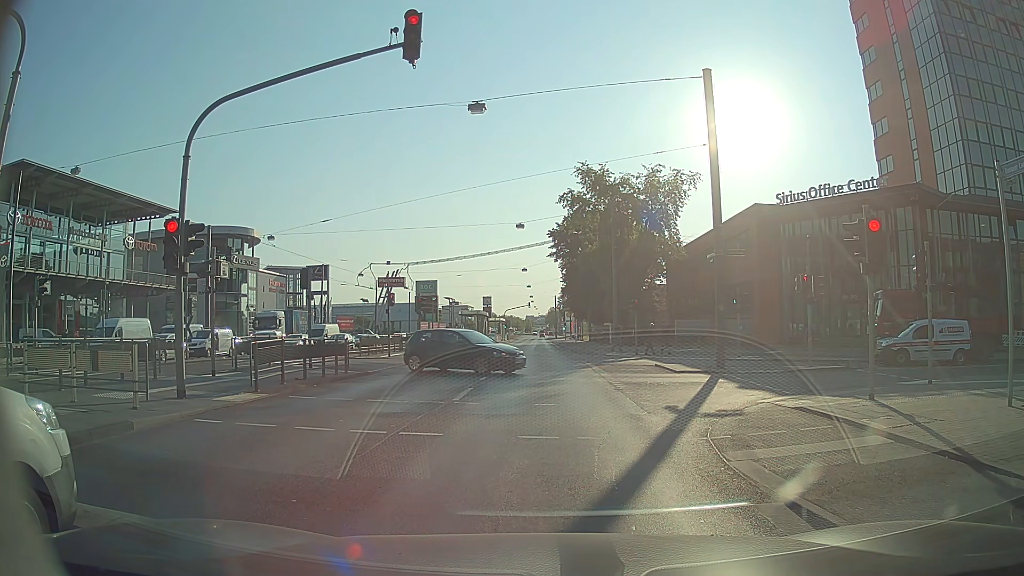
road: primary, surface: asphalt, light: Day
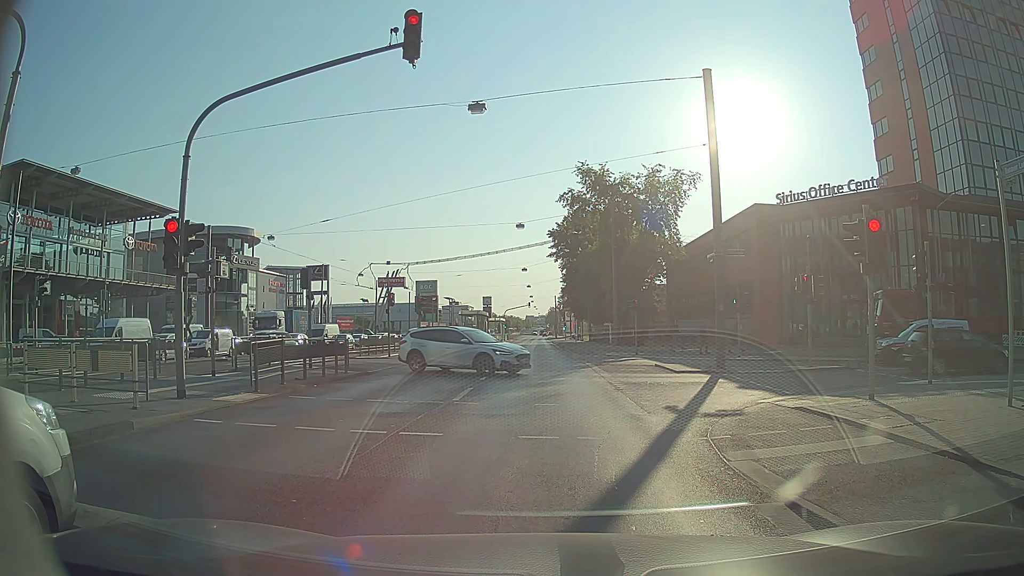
(0.0, 0.0) m; 0°
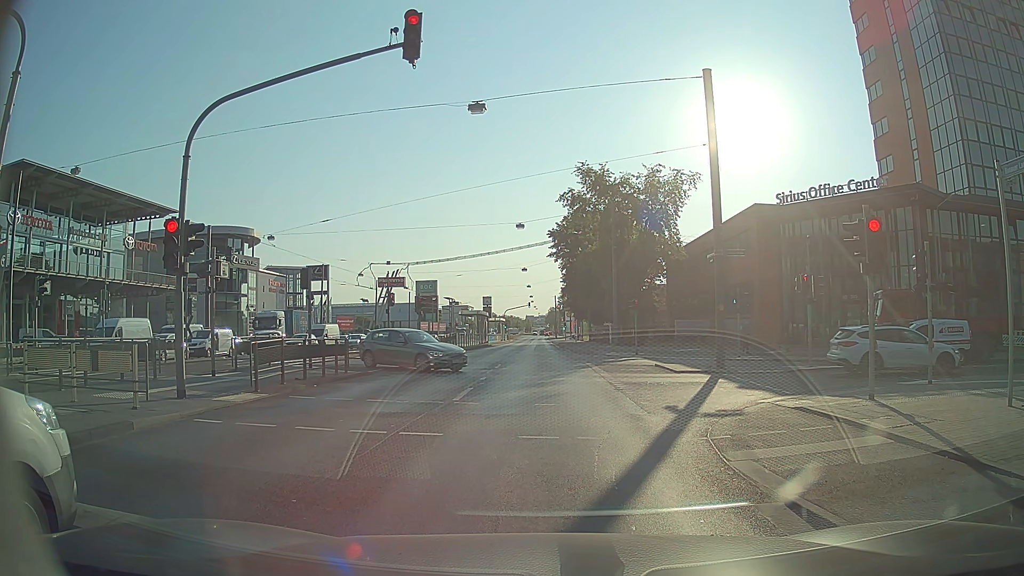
(0.0, 0.0) m; 0°
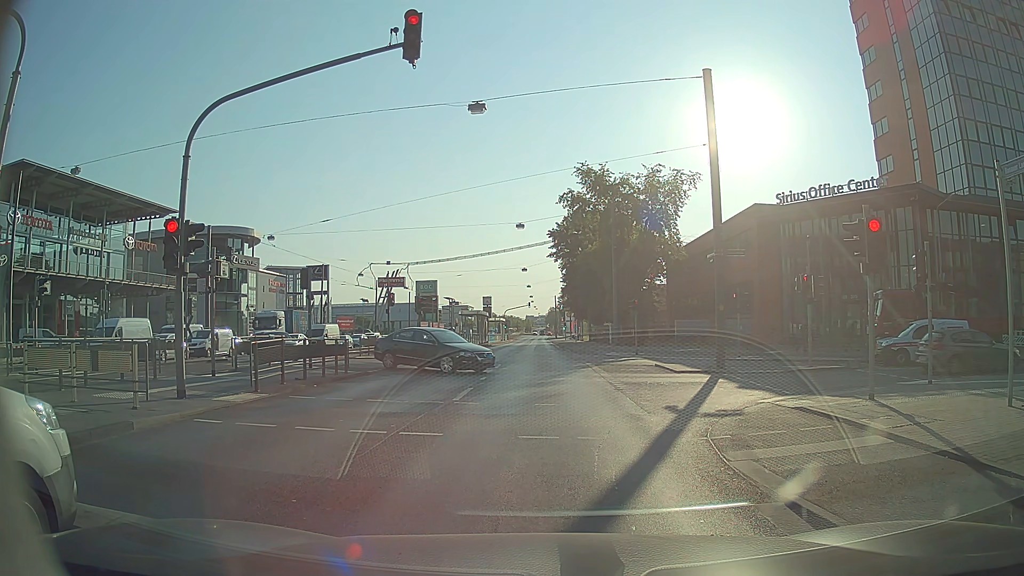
(0.0, 0.0) m; 0°
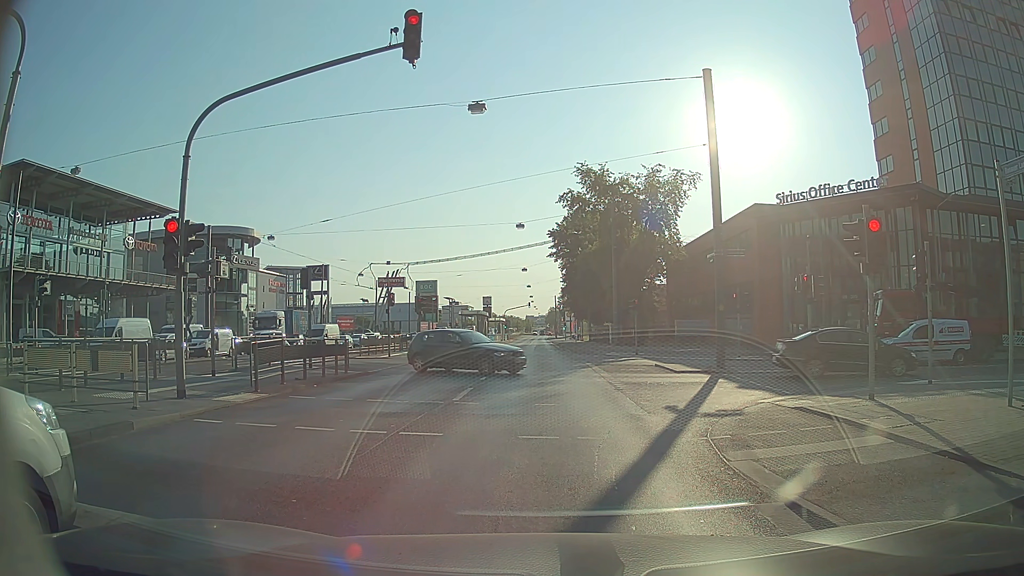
(0.0, 0.0) m; 0°
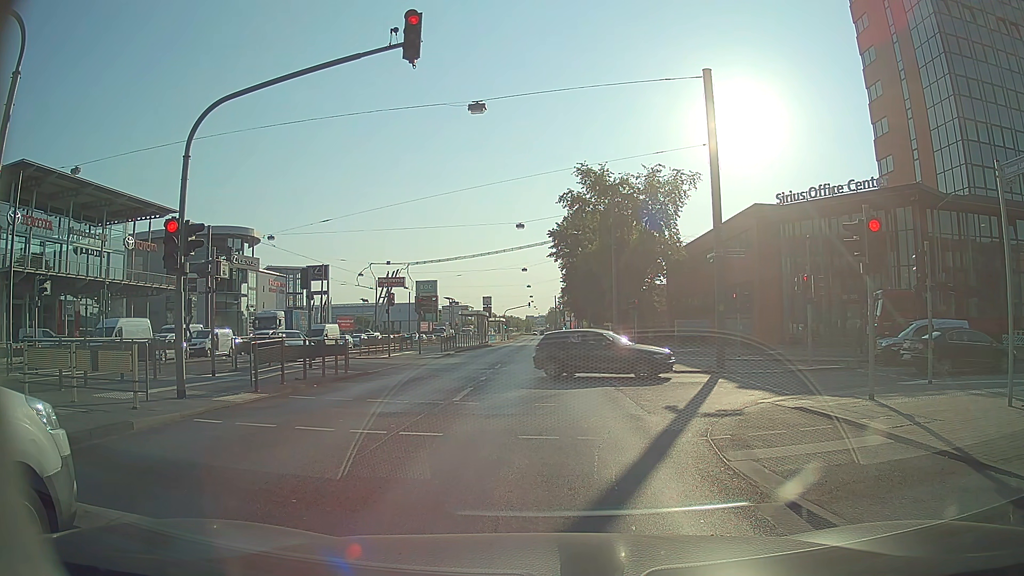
(0.0, 0.0) m; 0°
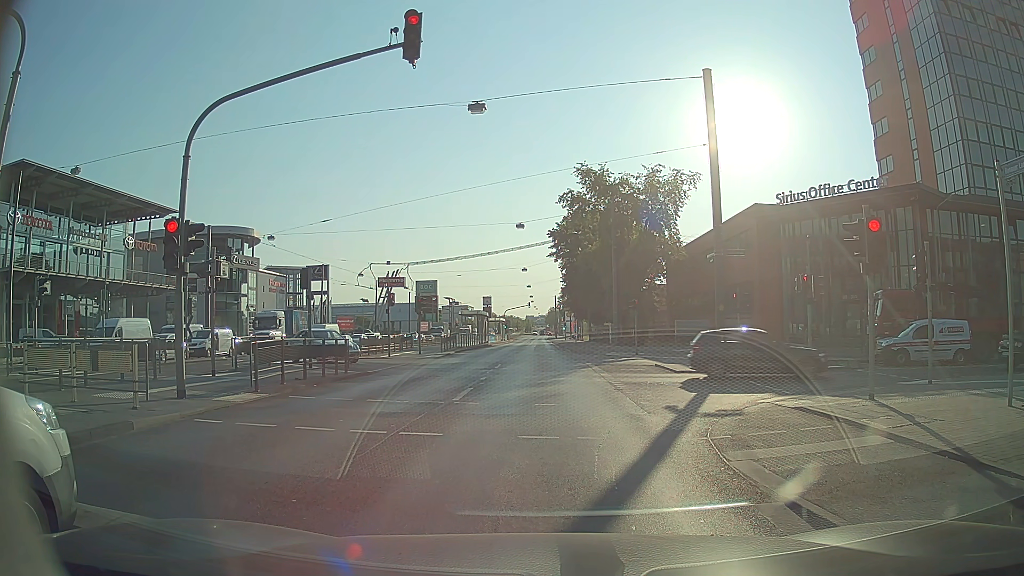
(0.0, 0.0) m; 0°
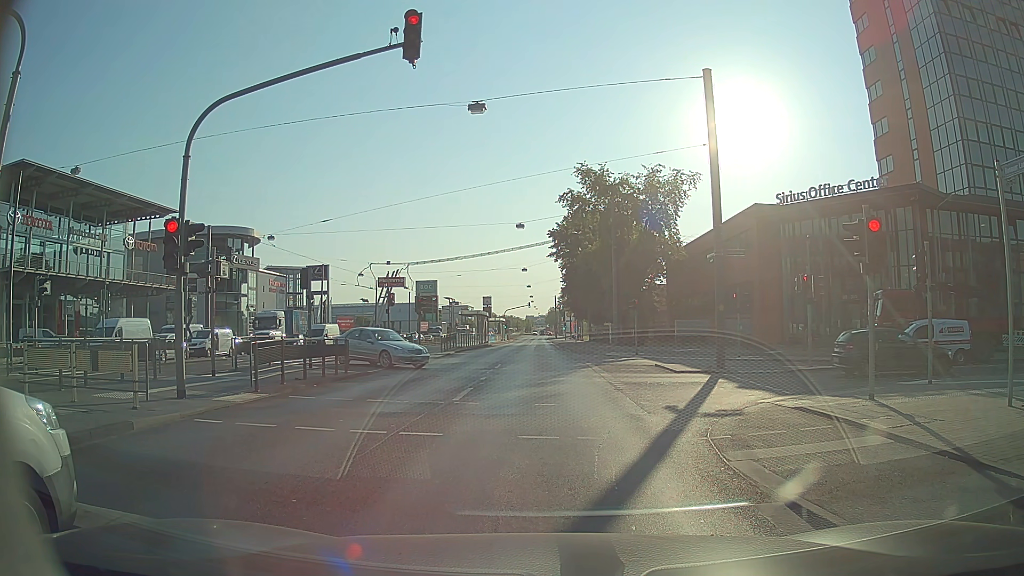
(0.0, 0.0) m; 0°
(0, +10) (-1, +20) (-2, +30) (-3, +40) (-3, +50) (-4, +60) (-5, +70) (-6, +80) (-6, +90) (-7, +100) m
